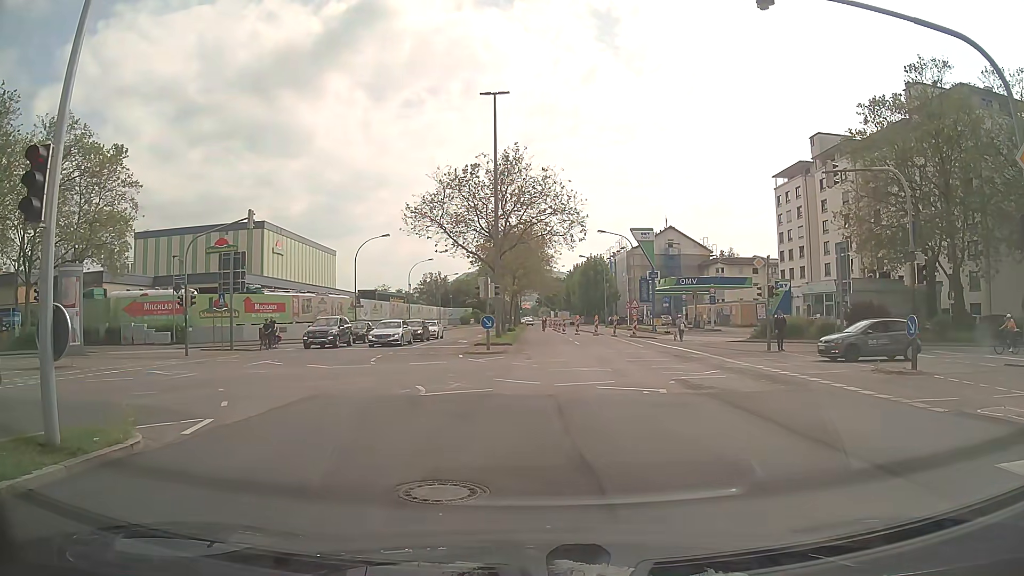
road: secondary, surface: asphalt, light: Day
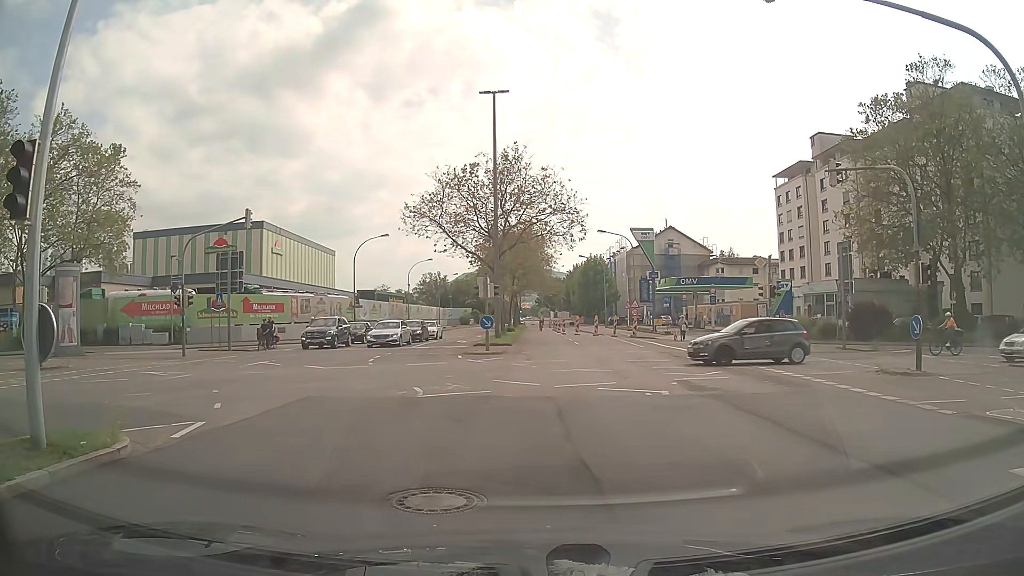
(0.0, +0.2) m; 0°
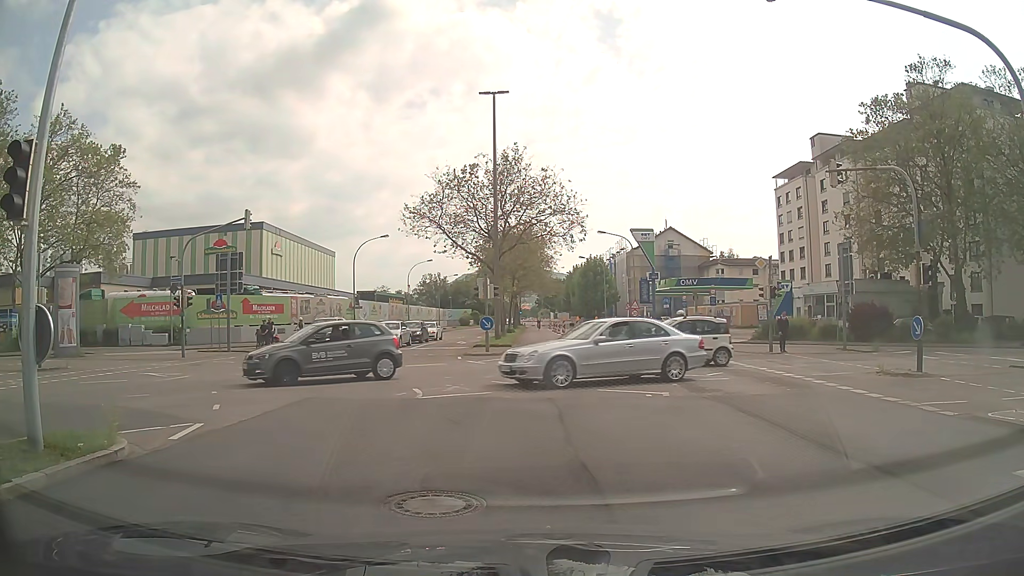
(0.0, +0.1) m; 0°
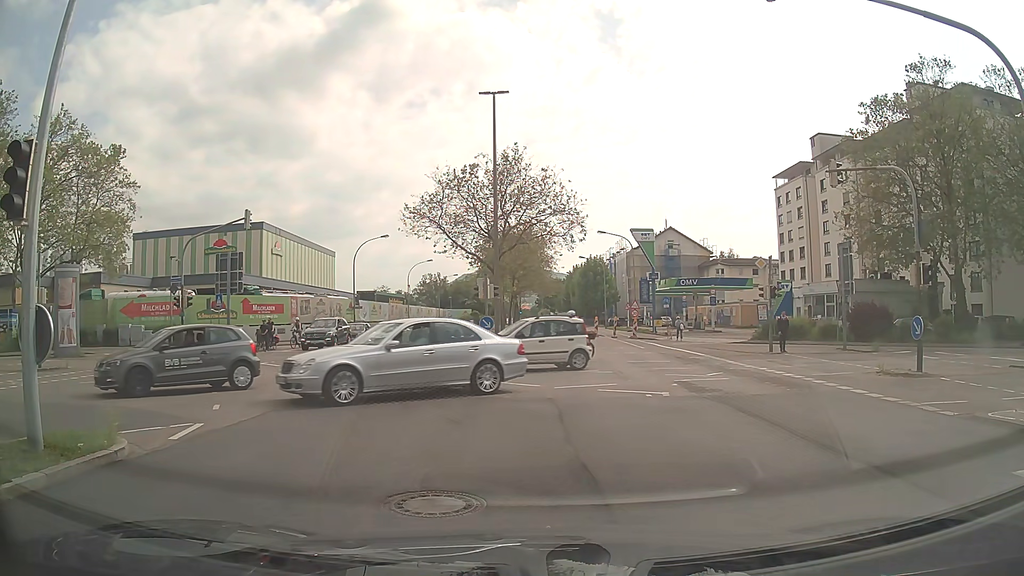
(0.0, 0.0) m; 0°
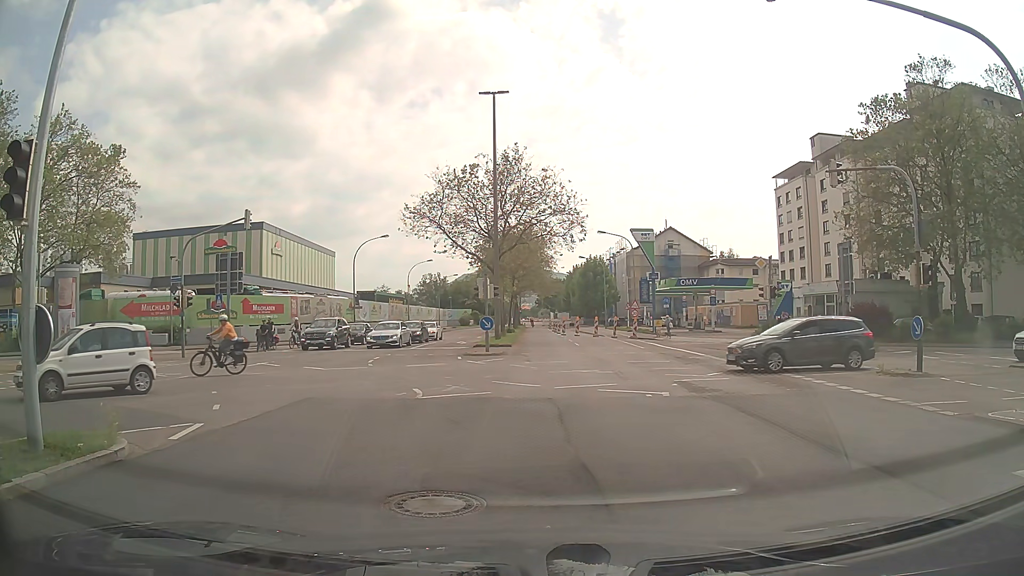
(0.0, 0.0) m; 0°
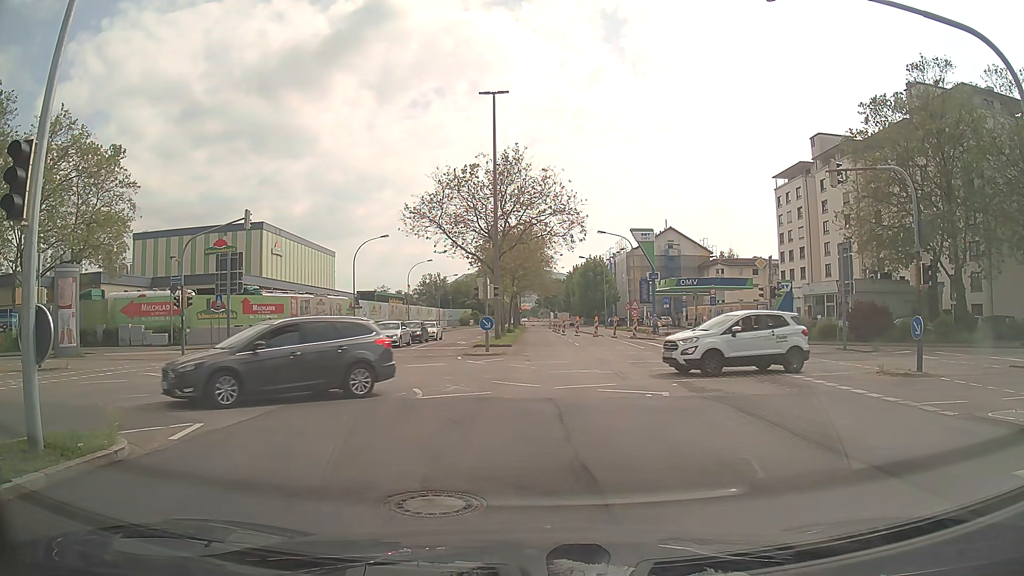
(0.0, 0.0) m; 0°
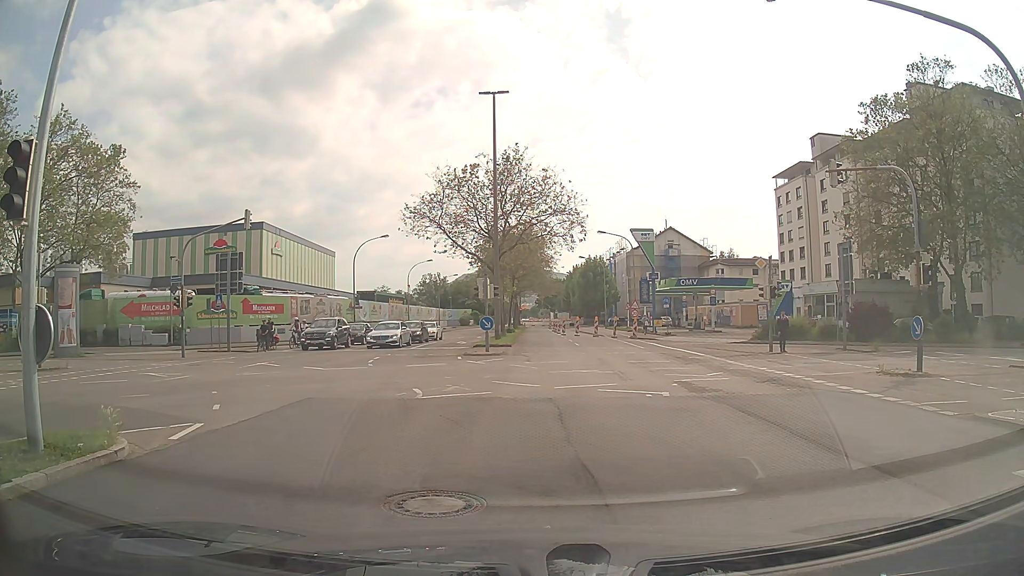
(0.0, 0.0) m; 0°
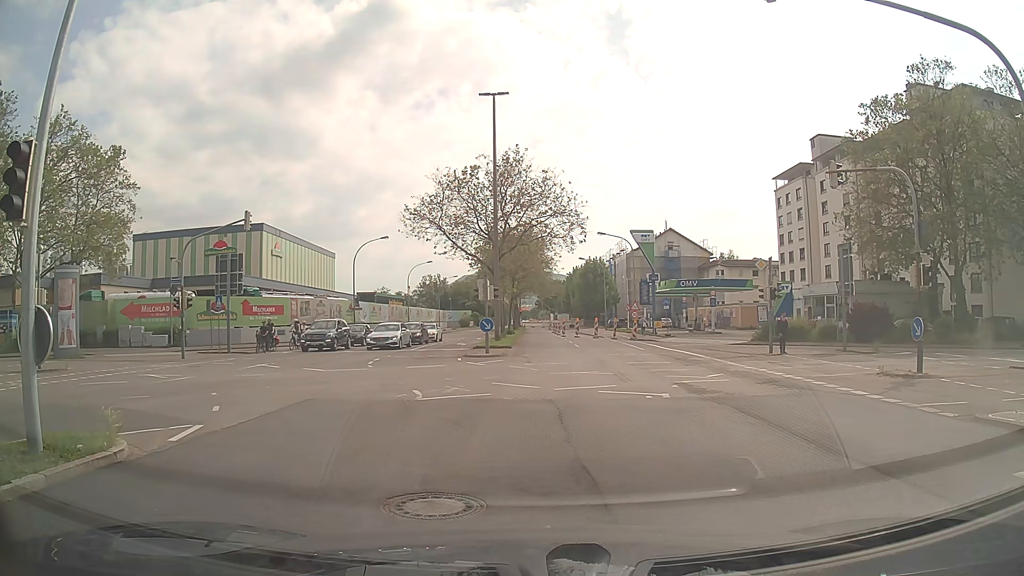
(0.0, 0.0) m; 0°
(0, +10) (-1, +20) (-1, +30) (-2, +40) (-2, +50) (-3, +60) (-3, +70) (-4, +80) (-4, +90) (-5, +100) m
